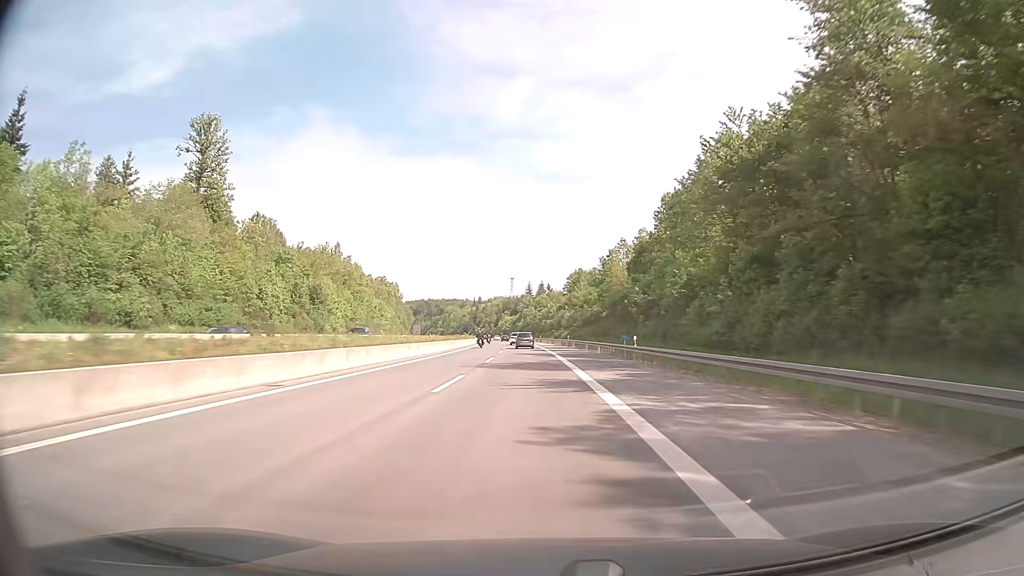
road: motorway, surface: concrete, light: Day
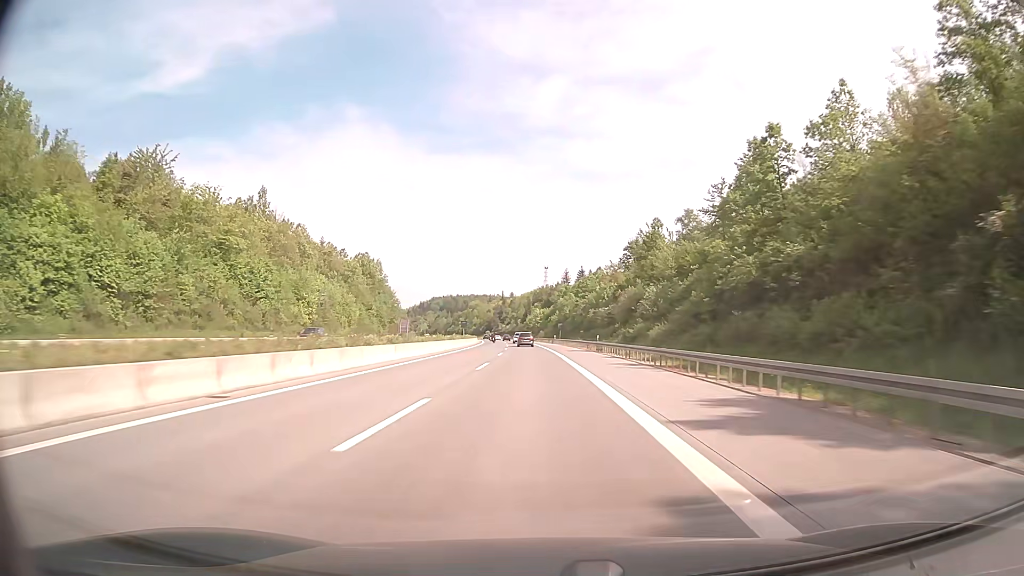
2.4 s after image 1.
(-2.2, +79.3) m; -3°
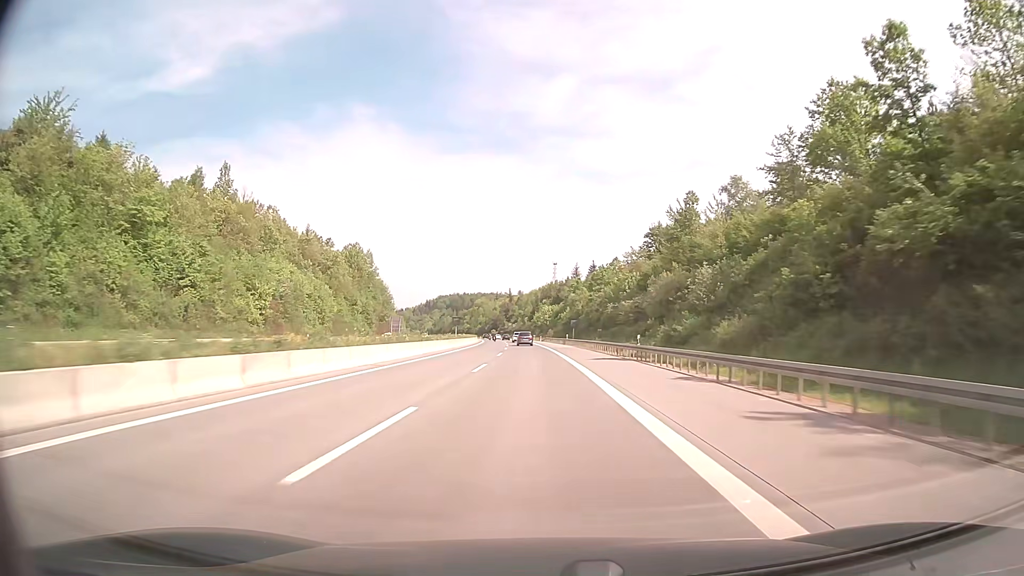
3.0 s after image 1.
(-0.1, +19.8) m; -1°
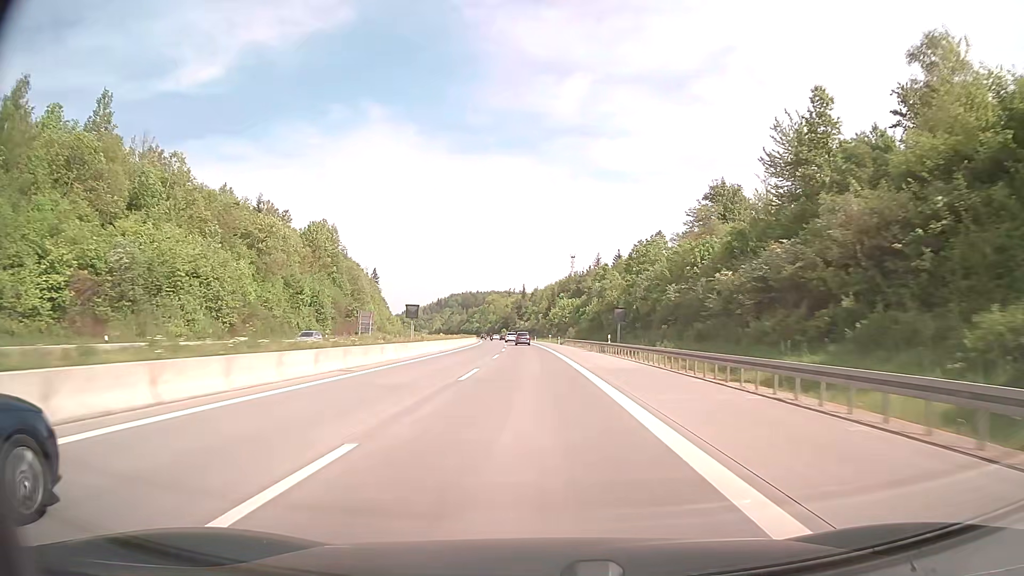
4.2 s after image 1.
(-0.5, +39.7) m; -1°
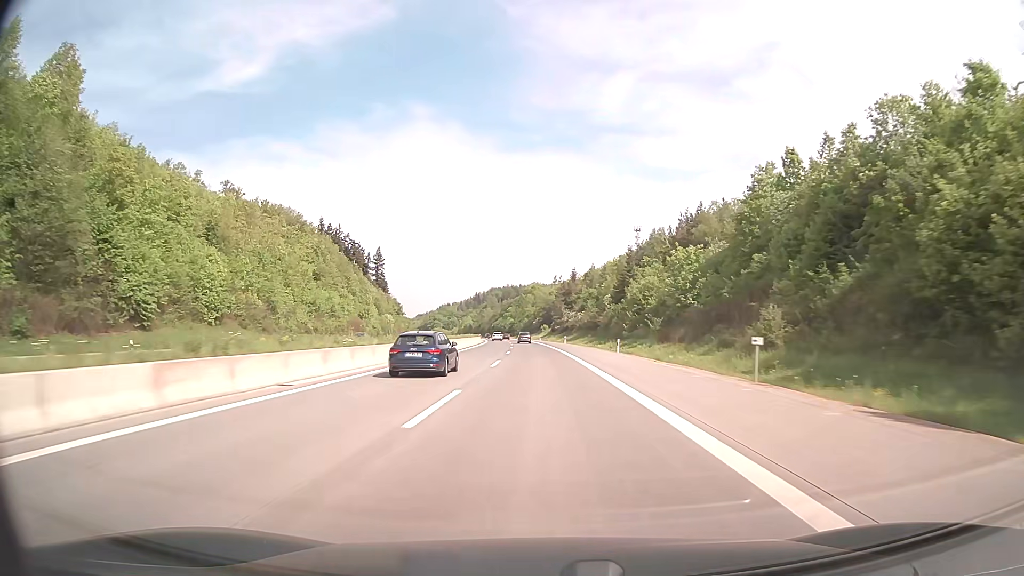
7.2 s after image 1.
(-3.6, +99.3) m; -4°
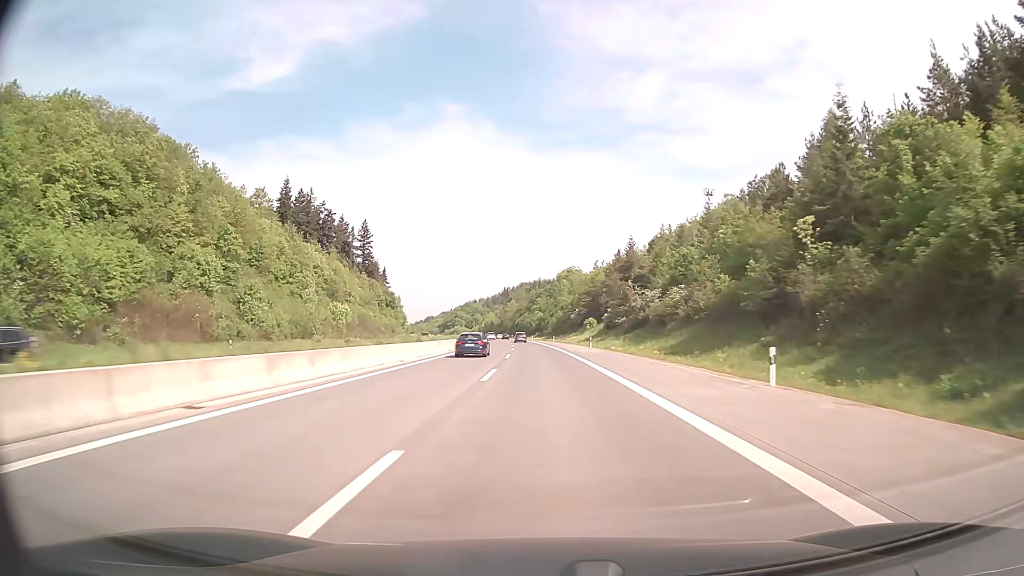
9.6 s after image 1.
(-2.1, +79.5) m; -3°
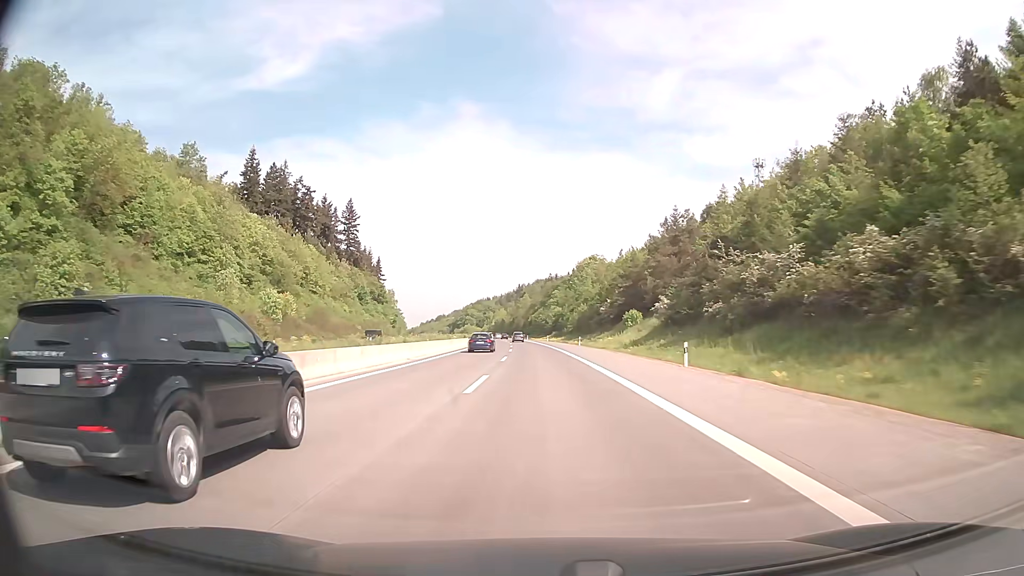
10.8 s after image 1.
(-0.5, +39.7) m; -1°
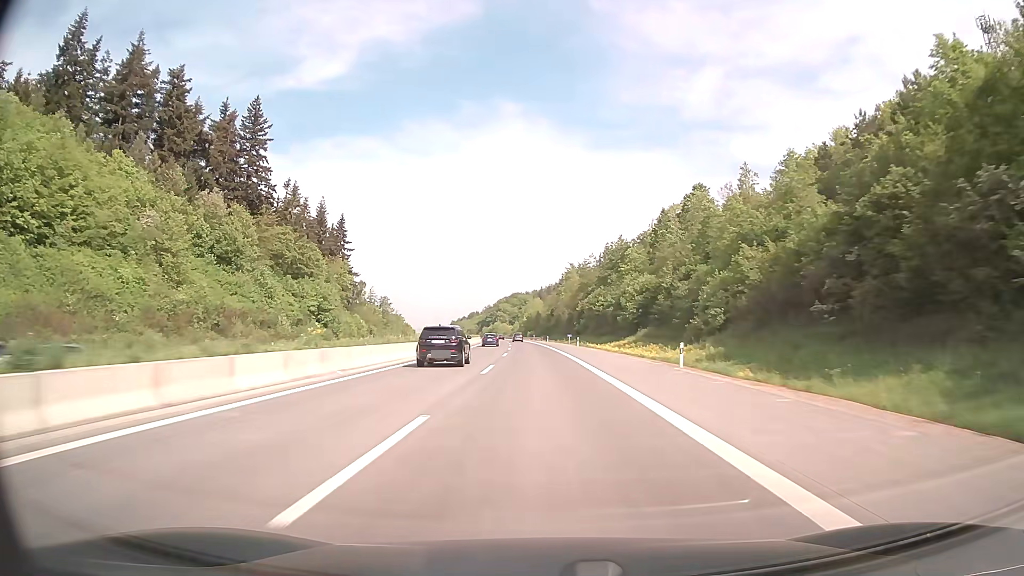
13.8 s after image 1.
(-3.0, +99.3) m; -4°
(0, +10) (0, +20) (0, +30) (0, +40) (-1, +50) (-1, +60) (-2, +70) (-2, +80) (-3, +90) (-3, +100) m
